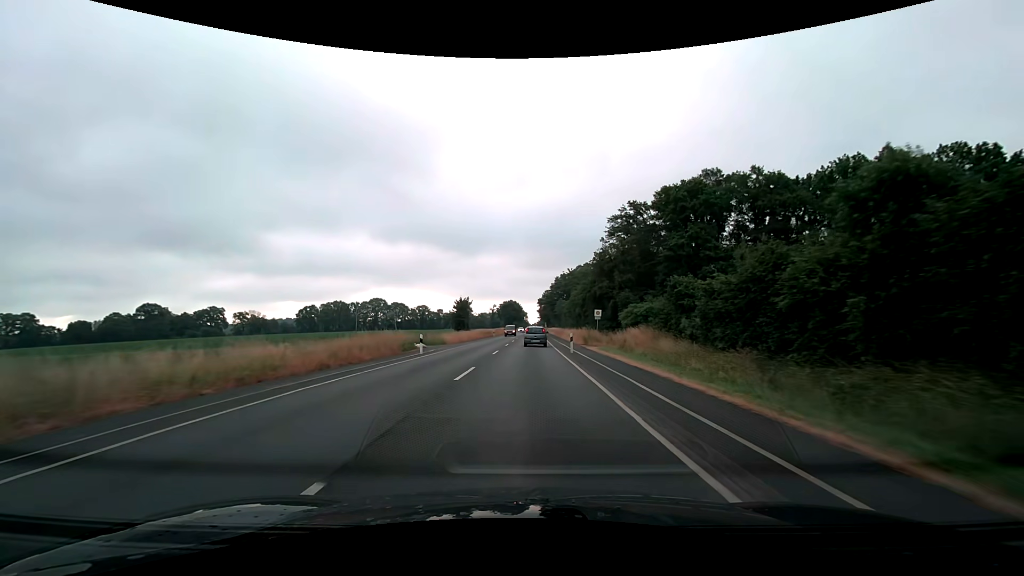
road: secondary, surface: asphalt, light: Day
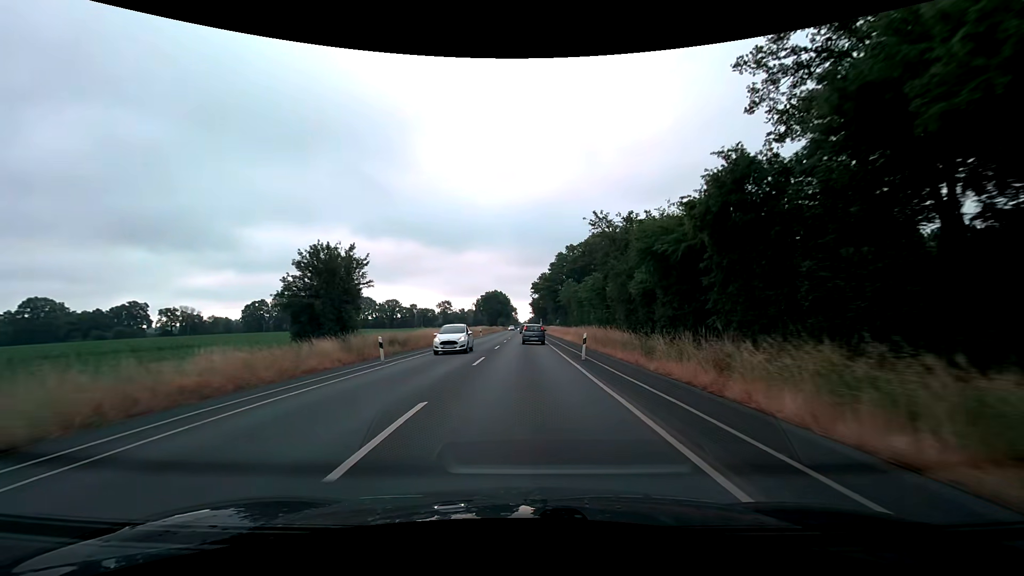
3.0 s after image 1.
(+0.6, +56.6) m; +1°
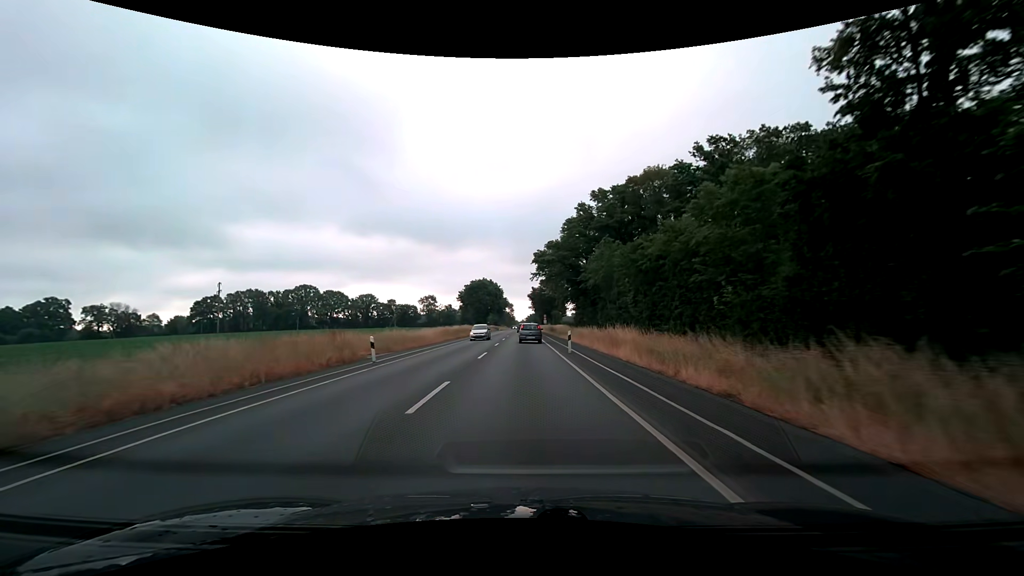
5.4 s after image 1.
(+0.1, +45.5) m; 0°
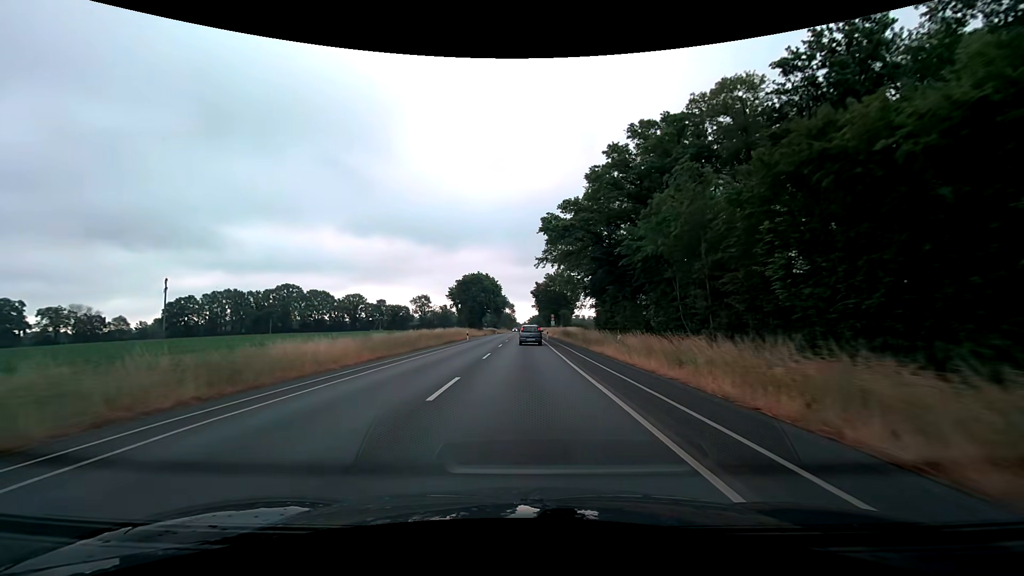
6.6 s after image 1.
(0.0, +22.9) m; 0°
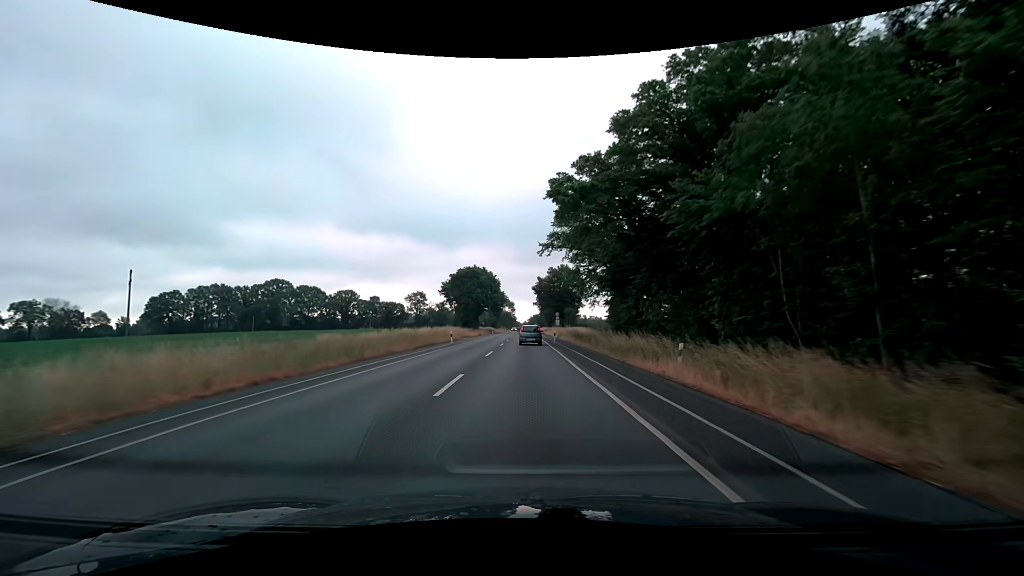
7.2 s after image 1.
(0.0, +11.5) m; 0°
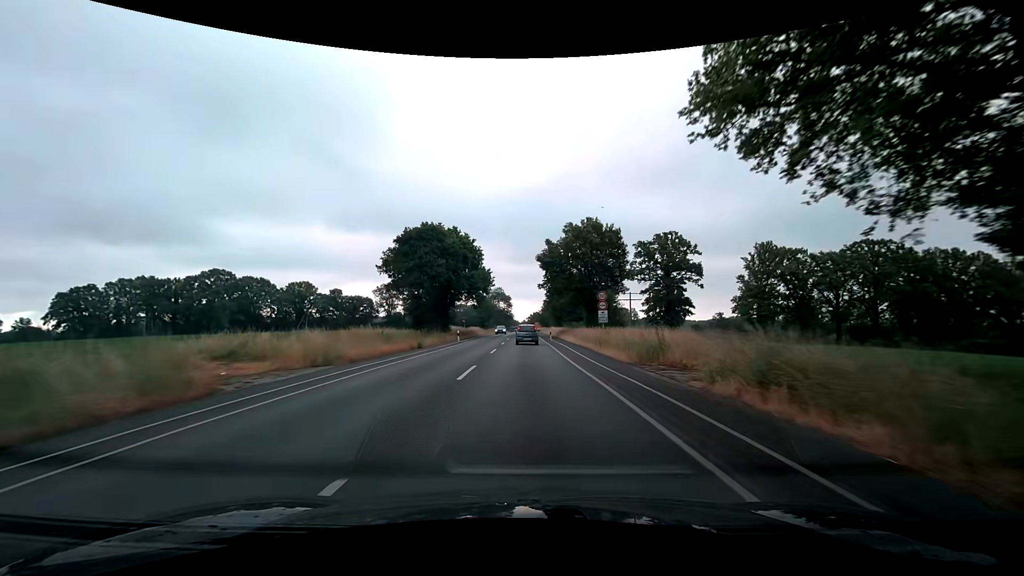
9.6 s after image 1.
(0.0, +46.0) m; 0°
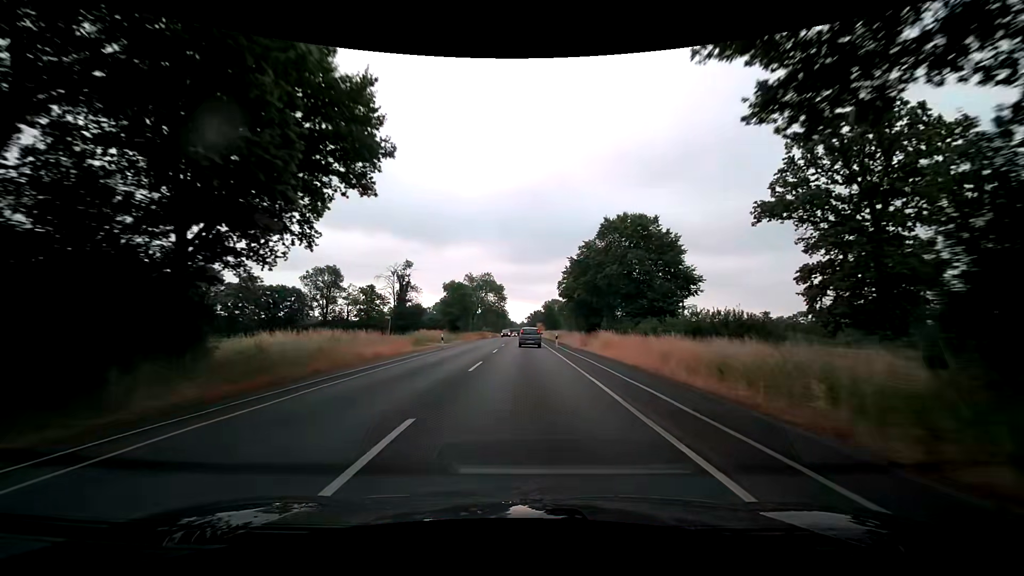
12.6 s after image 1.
(-0.1, +57.7) m; 0°
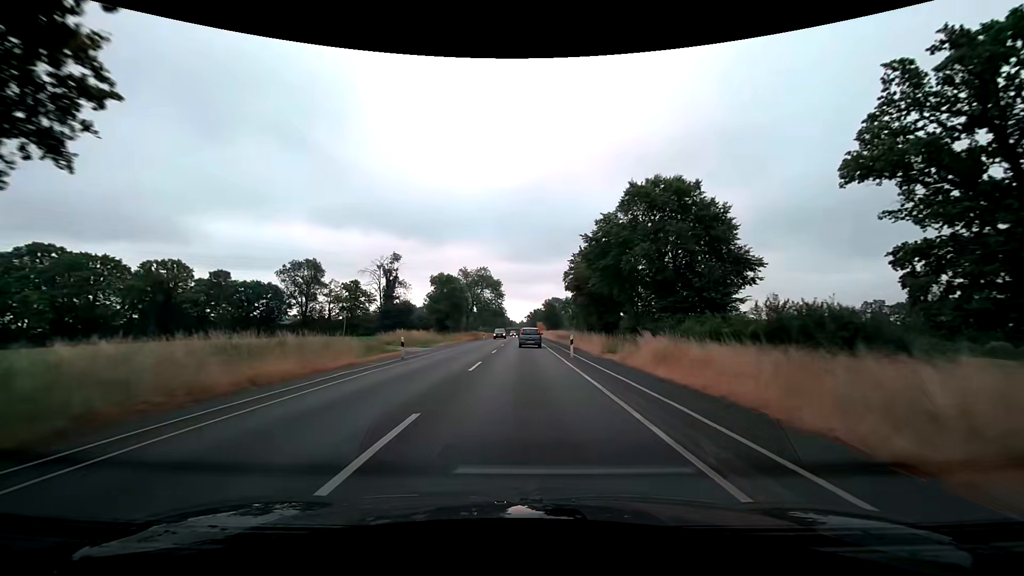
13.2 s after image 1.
(0.0, +11.6) m; 0°
(0, +10) (0, +20) (0, +30) (0, +40) (0, +50) (0, +60) (0, +70) (0, +80) (0, +90) (-1, +100) m
